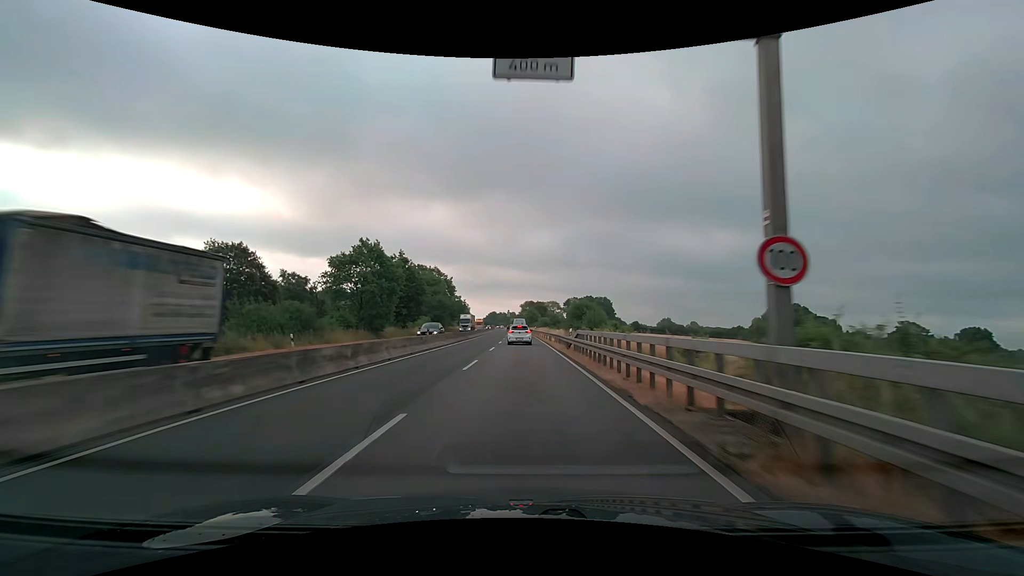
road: trunk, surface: asphalt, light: Day
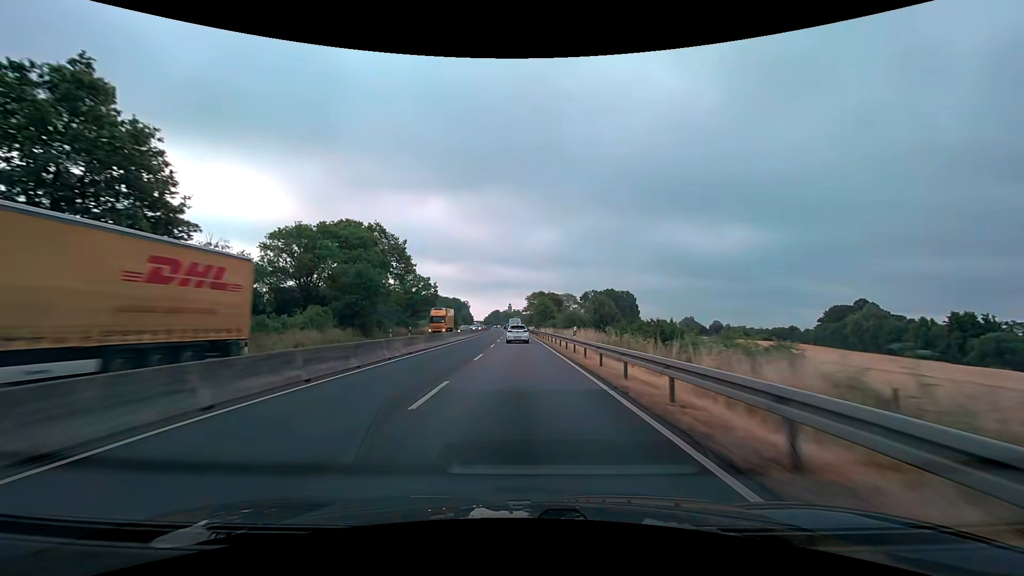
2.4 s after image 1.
(-0.3, +55.9) m; -1°
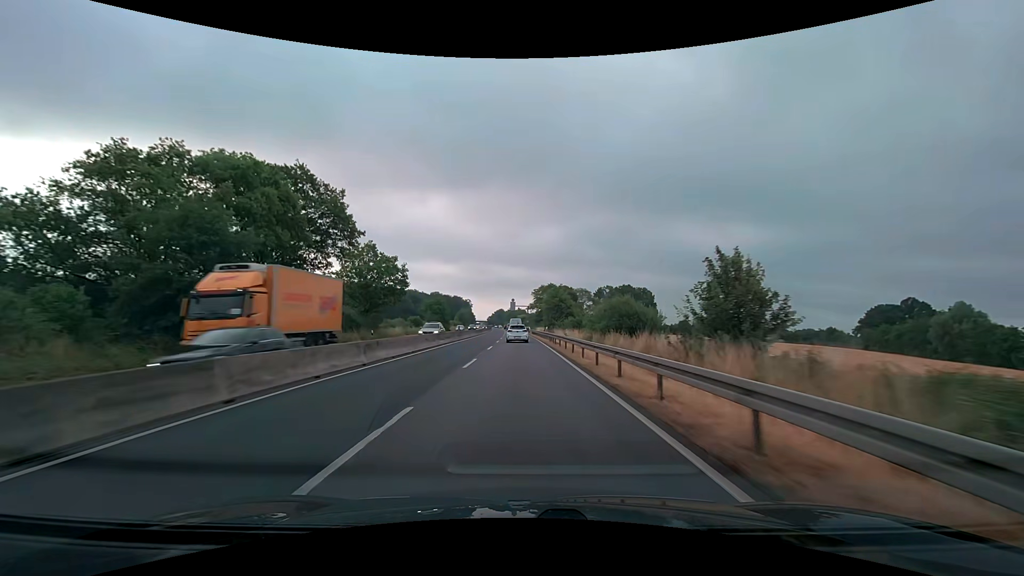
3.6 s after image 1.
(-0.1, +27.4) m; -1°
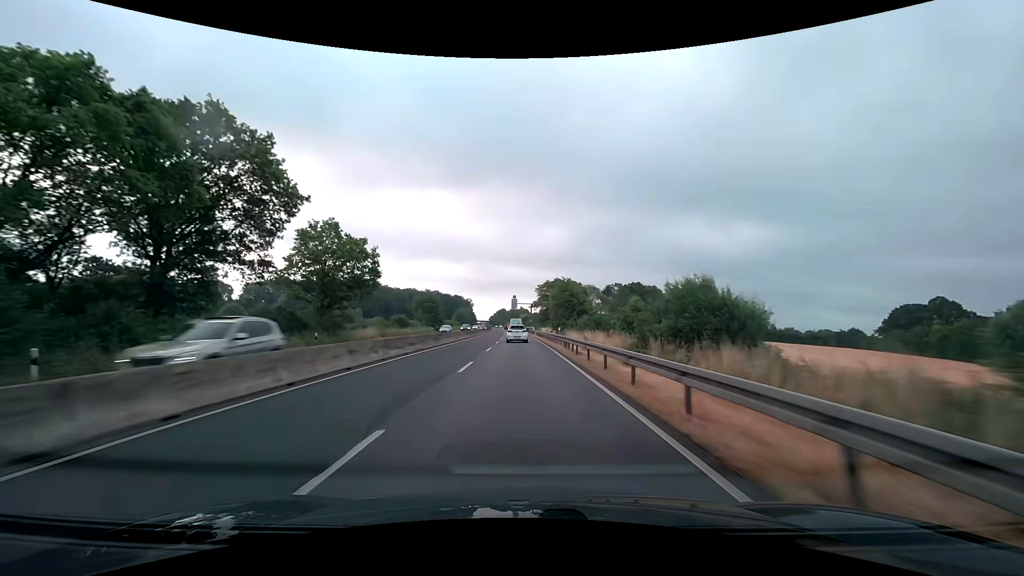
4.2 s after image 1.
(0.0, +13.6) m; 0°
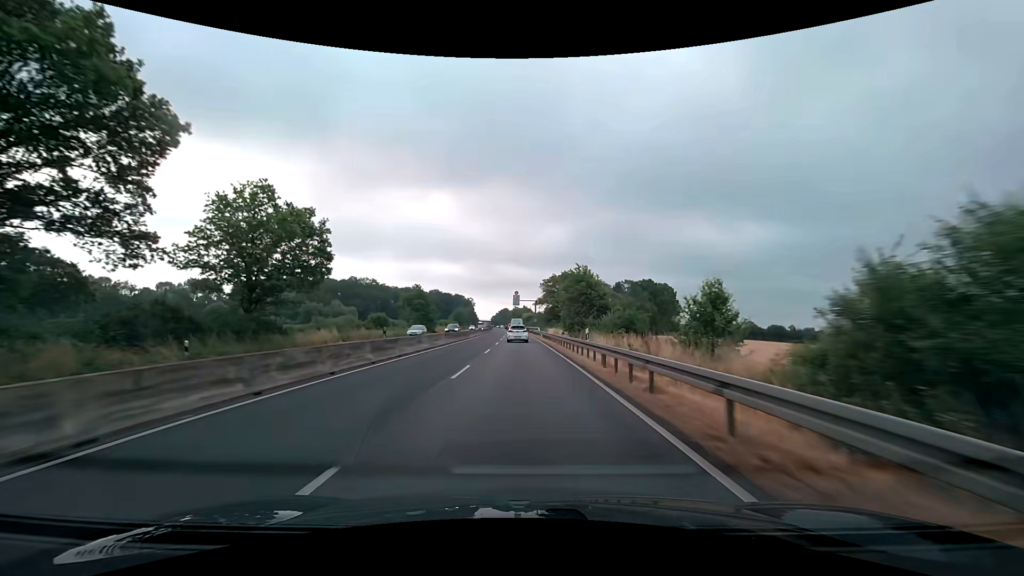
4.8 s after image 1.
(0.0, +13.6) m; 0°
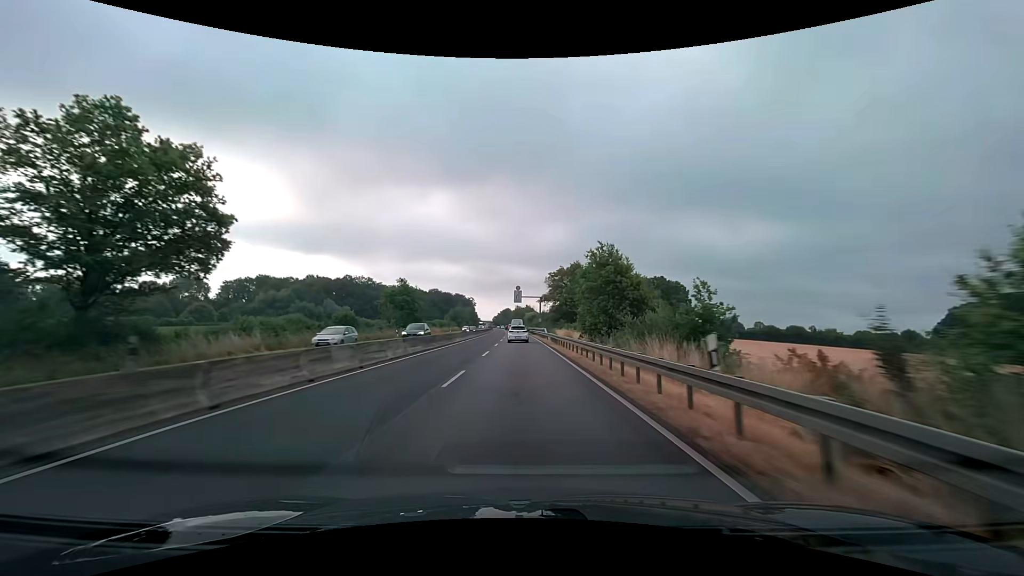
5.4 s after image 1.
(0.0, +13.6) m; 0°
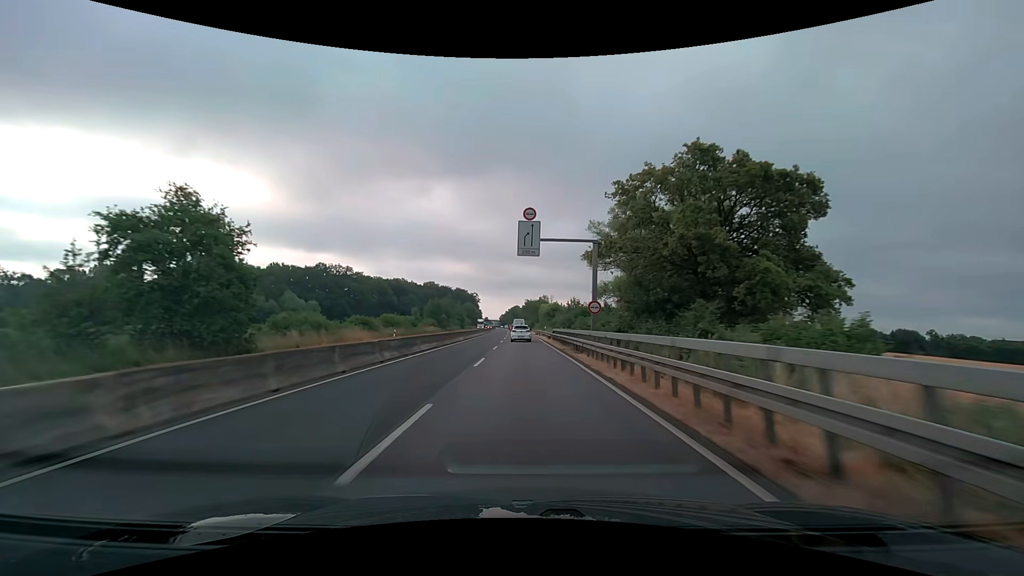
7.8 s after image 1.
(-0.7, +54.7) m; -1°
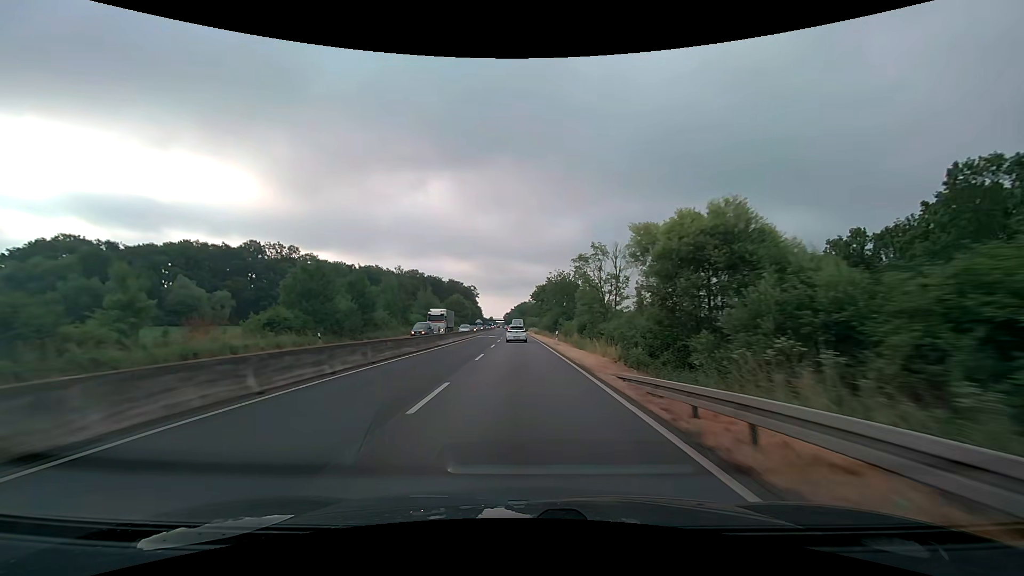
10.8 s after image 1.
(-0.6, +68.7) m; -1°
(0, +10) (0, +20) (0, +30) (0, +40) (0, +50) (-1, +60) (-1, +70) (-1, +80) (-1, +90) (-2, +100) m
